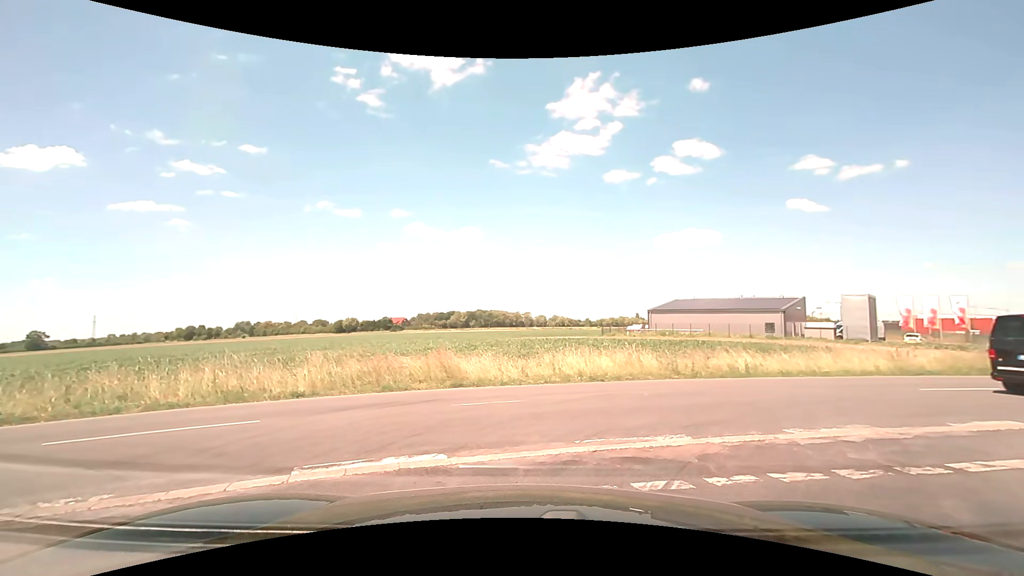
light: Day
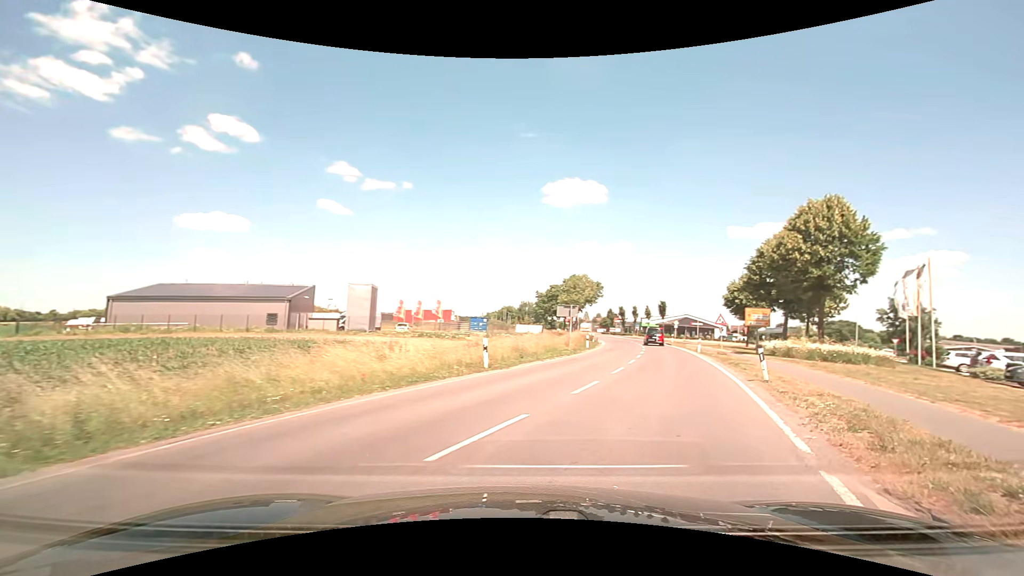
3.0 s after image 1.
(+5.2, +10.4) m; +50°
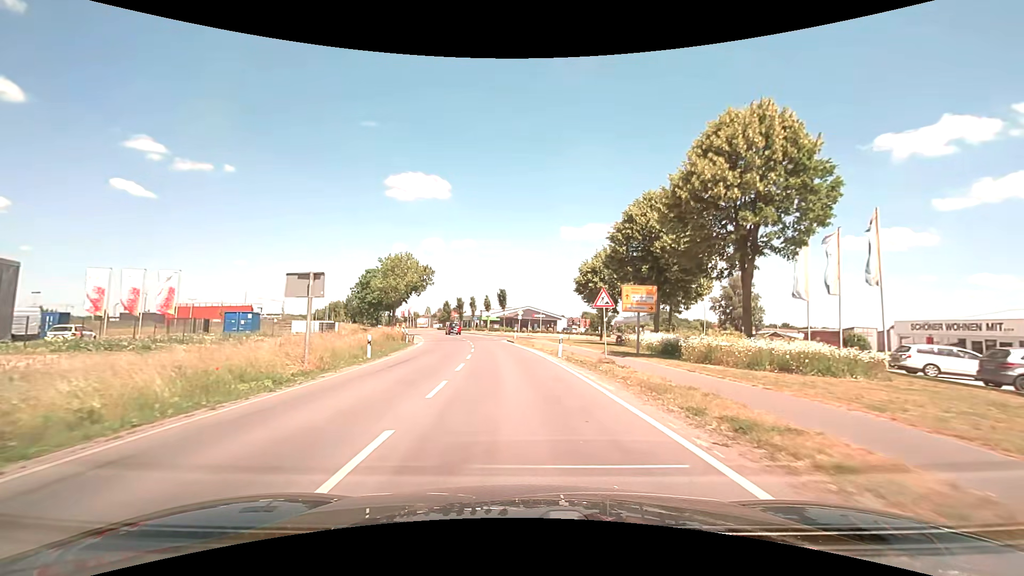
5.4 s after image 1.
(+5.2, +19.0) m; +19°
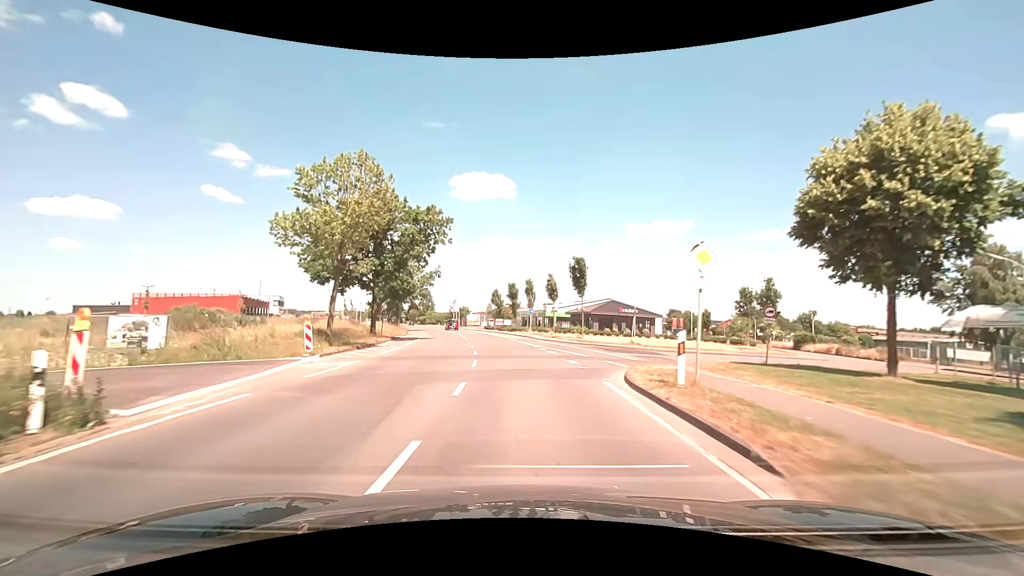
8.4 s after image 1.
(-2.2, +37.4) m; -7°
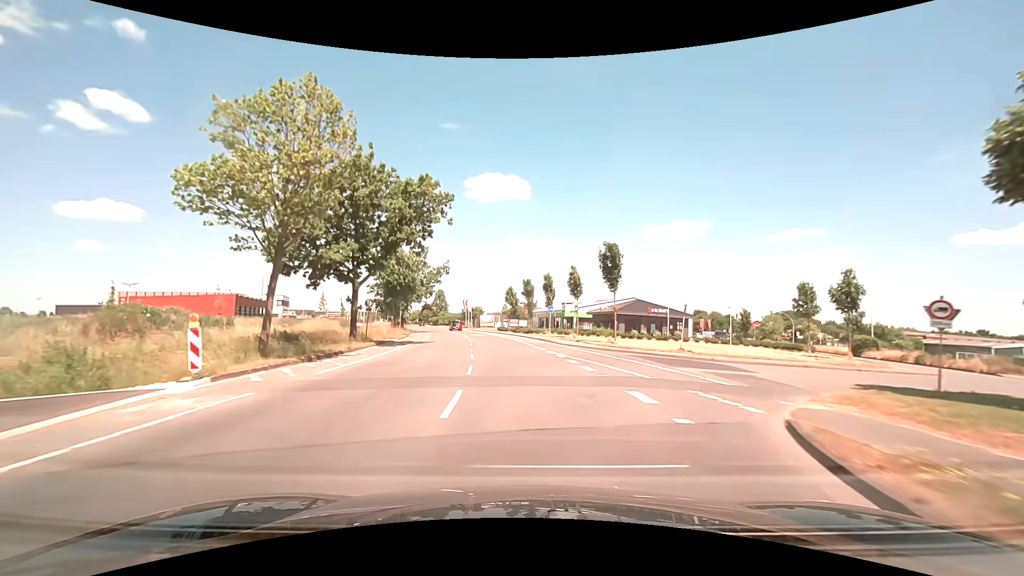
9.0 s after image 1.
(-0.2, +8.4) m; -2°
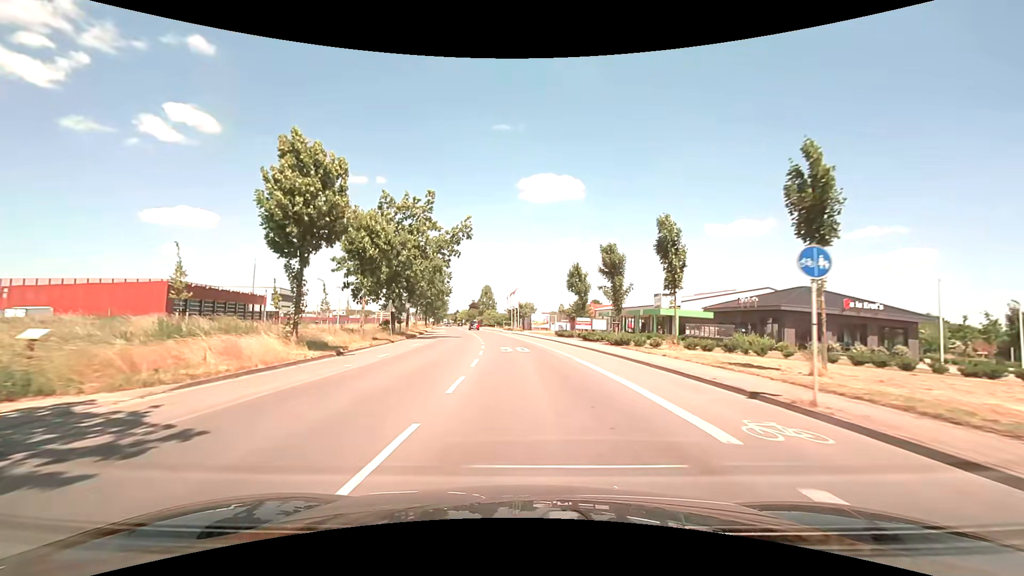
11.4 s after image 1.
(-1.8, +32.5) m; -6°
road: secondary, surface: asphalt
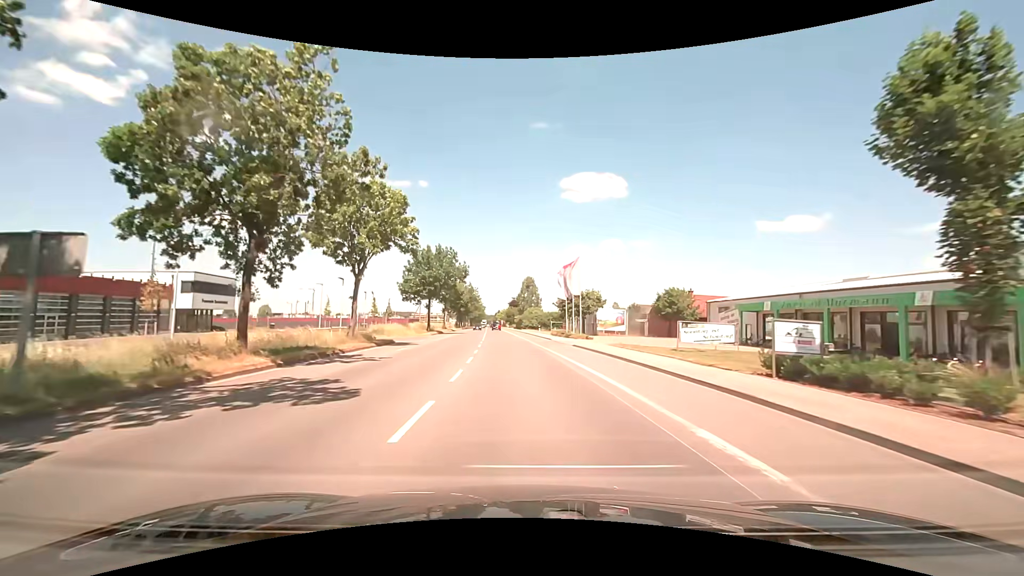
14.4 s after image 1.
(-2.0, +40.3) m; -5°
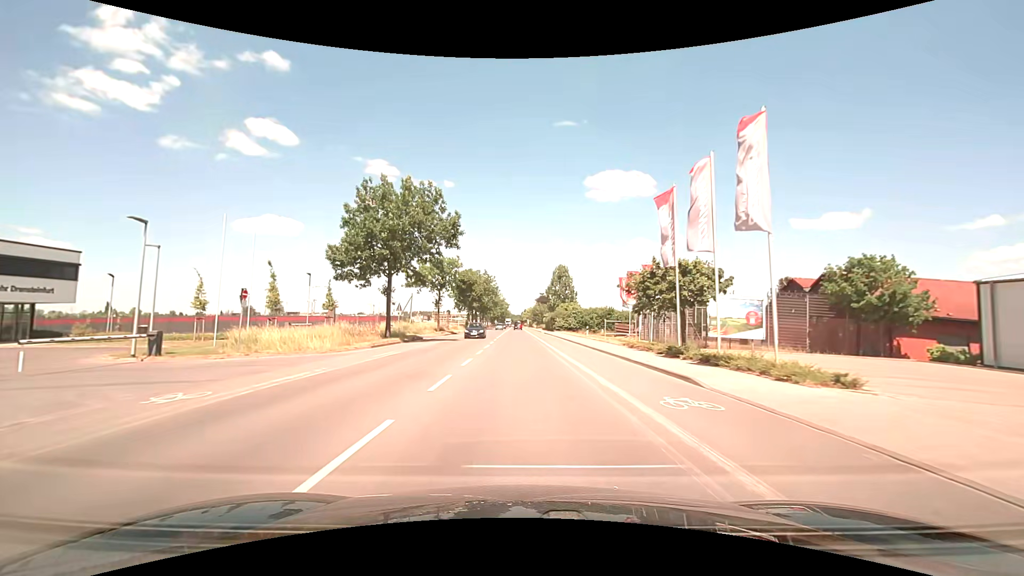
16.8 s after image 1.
(-1.0, +31.9) m; -3°
(0, +10) (0, +20) (0, +30) (-1, +40) (-1, +50) (-1, +60) (-1, +70) (-1, +80) (-1, +90) (-2, +100) m
